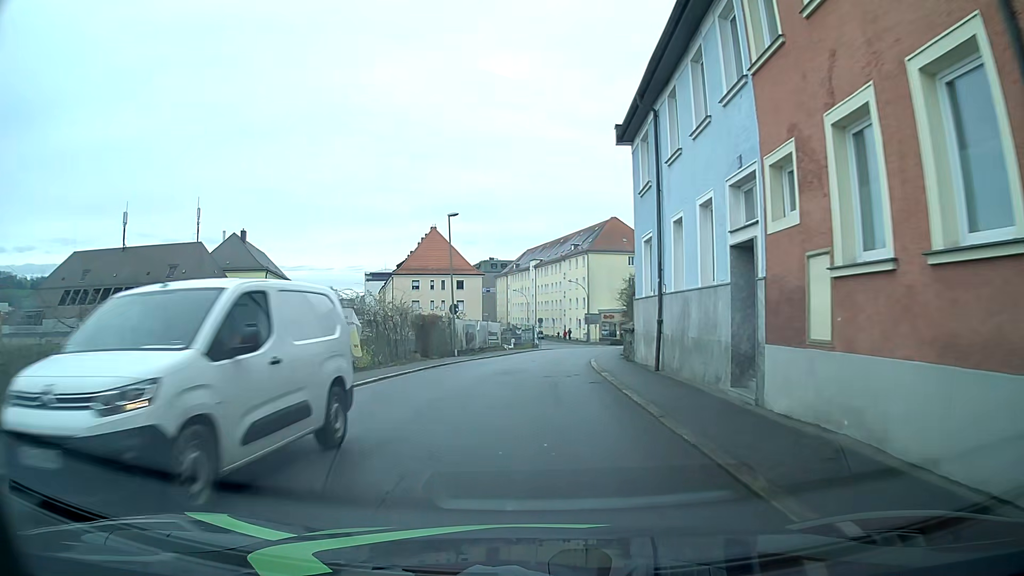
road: tertiary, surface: asphalt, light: Day
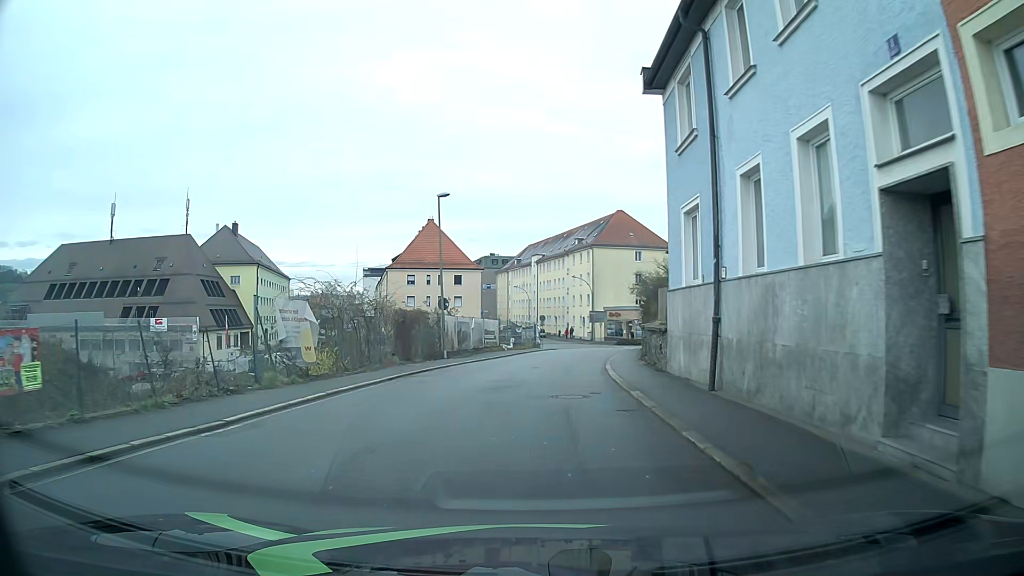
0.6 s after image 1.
(0.0, +5.0) m; -1°
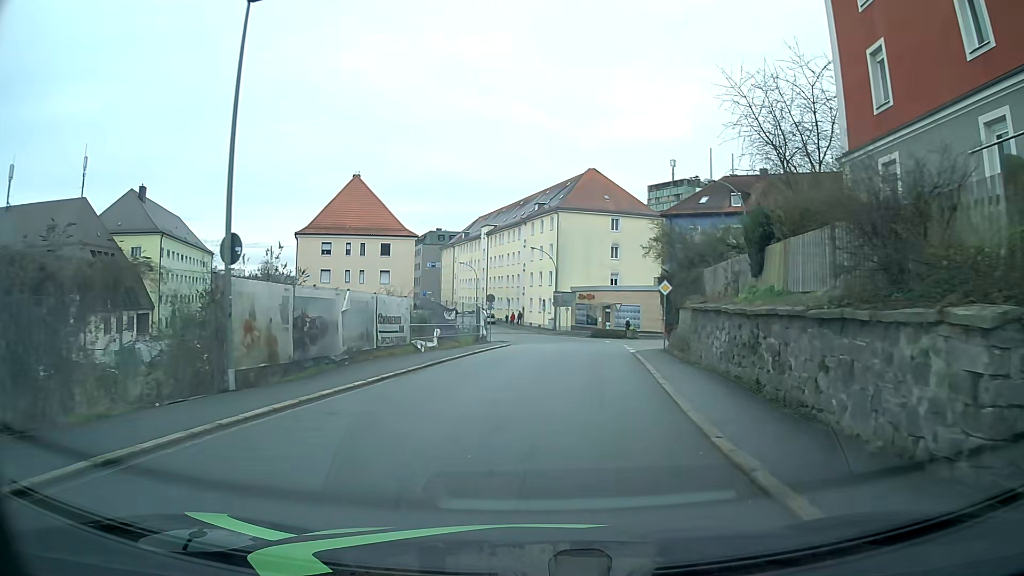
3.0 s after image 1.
(+0.5, +20.0) m; +4°
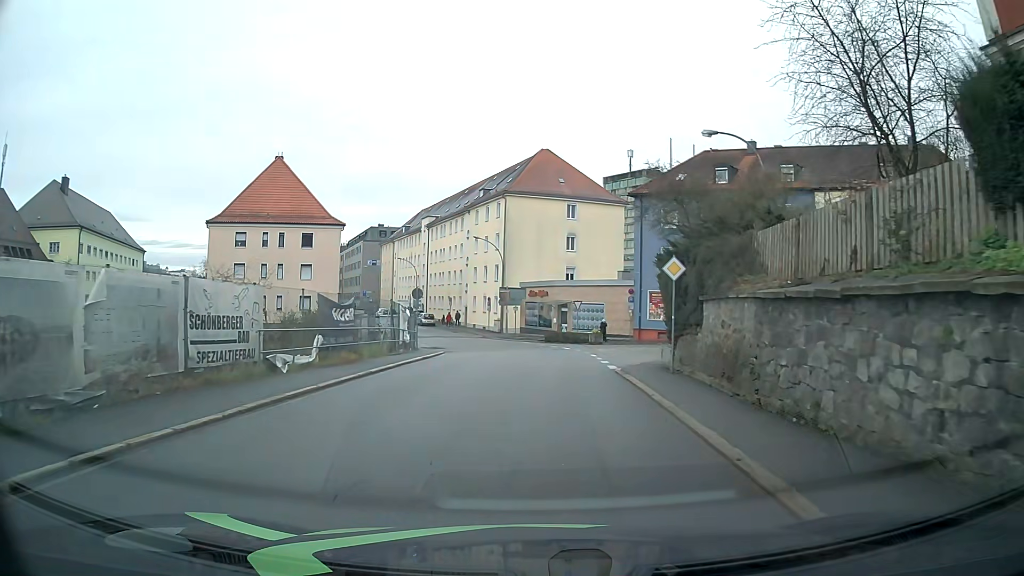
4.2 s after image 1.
(+0.5, +10.0) m; +5°
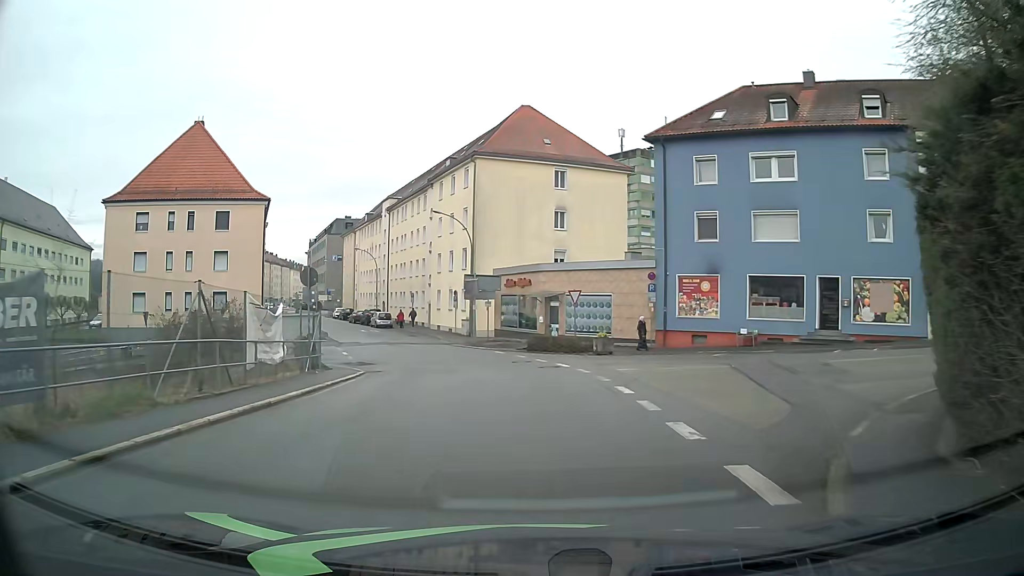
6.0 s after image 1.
(+0.3, +14.8) m; +2°
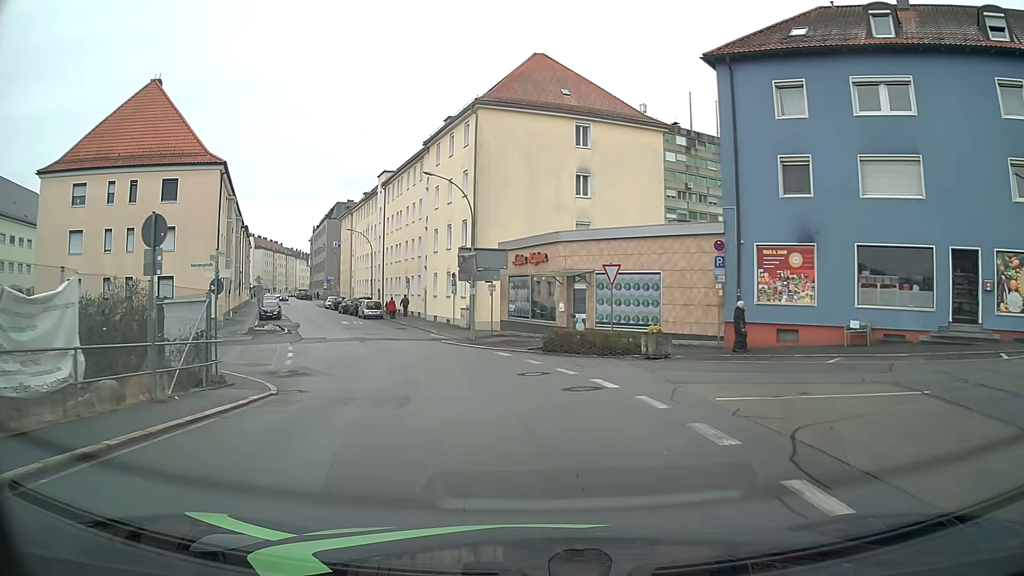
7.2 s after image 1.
(-0.1, +9.8) m; -1°
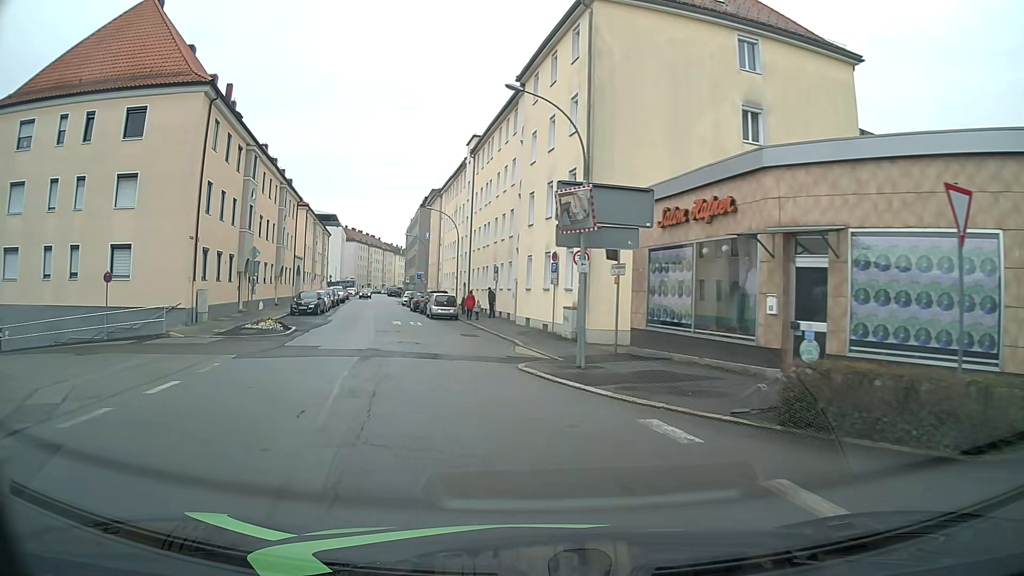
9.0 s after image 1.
(-0.9, +14.7) m; -8°
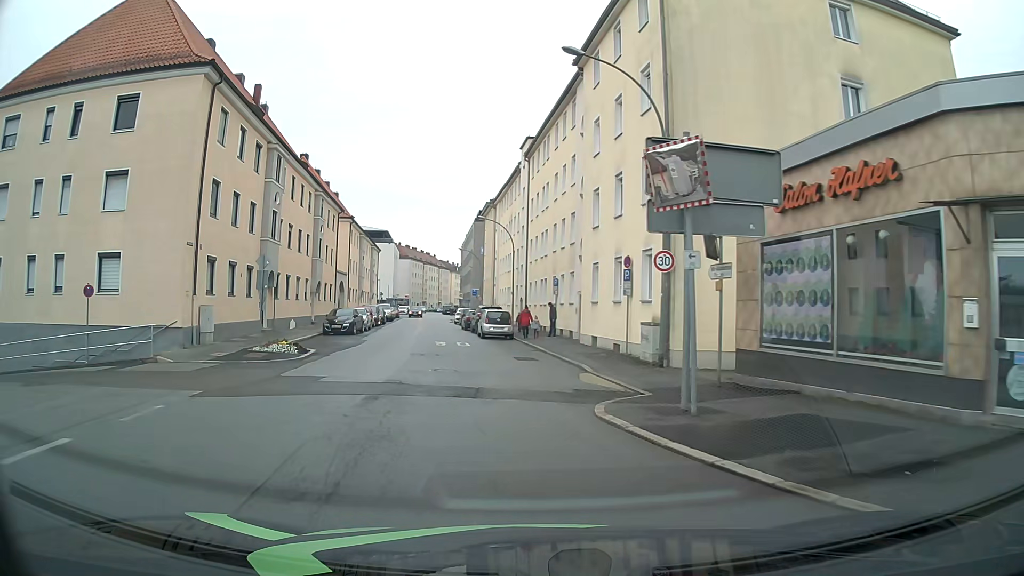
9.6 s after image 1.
(-0.2, +4.8) m; -5°
